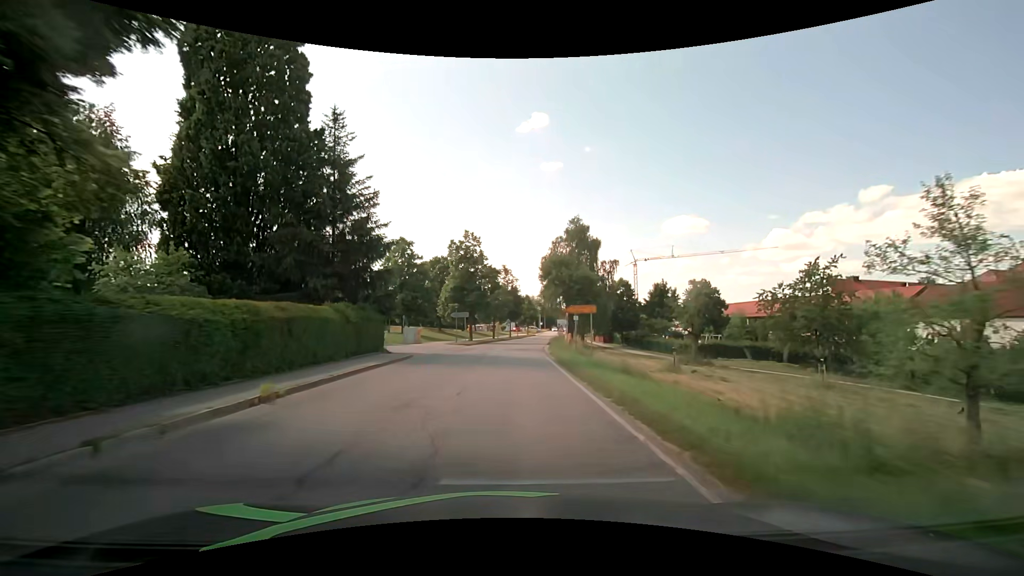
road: secondary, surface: asphalt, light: Day
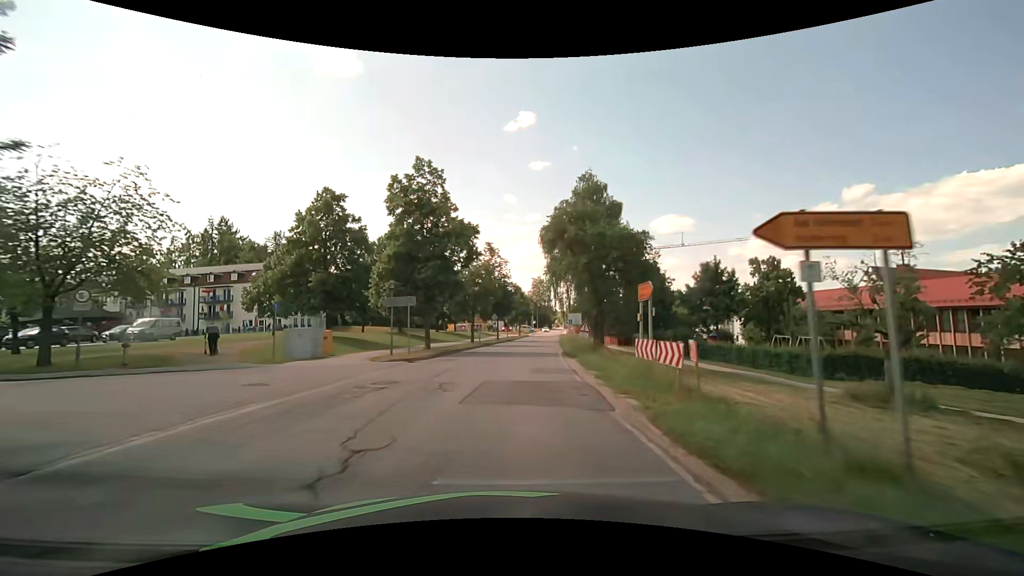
(+0.3, +22.9) m; +2°
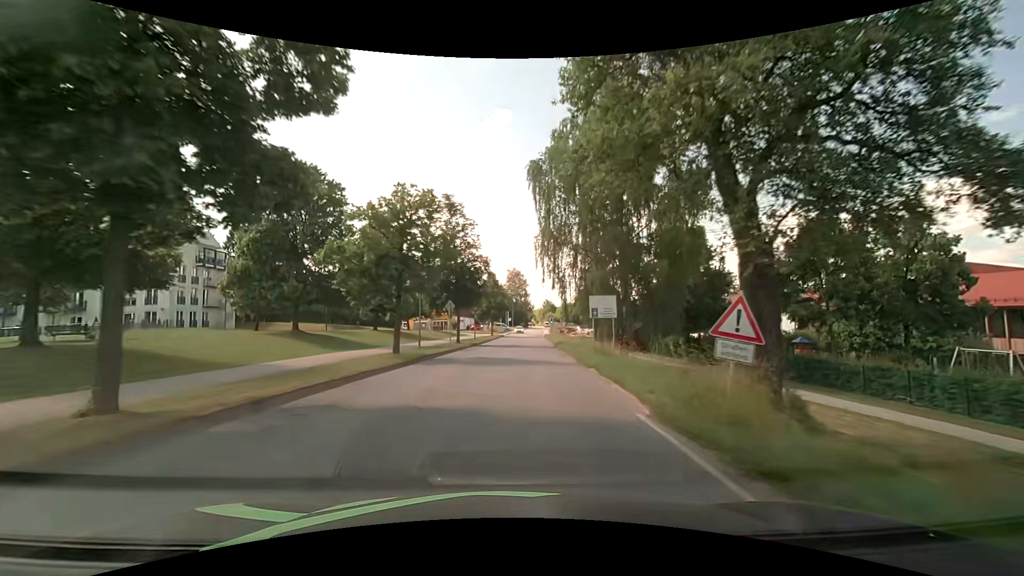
(+0.4, +23.0) m; +3°
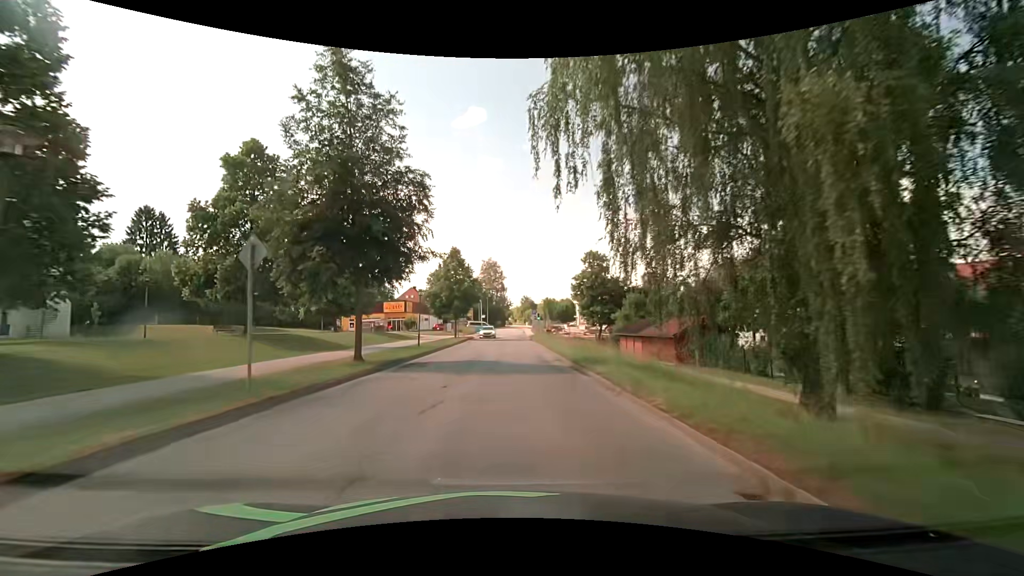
(+0.5, +23.0) m; +3°
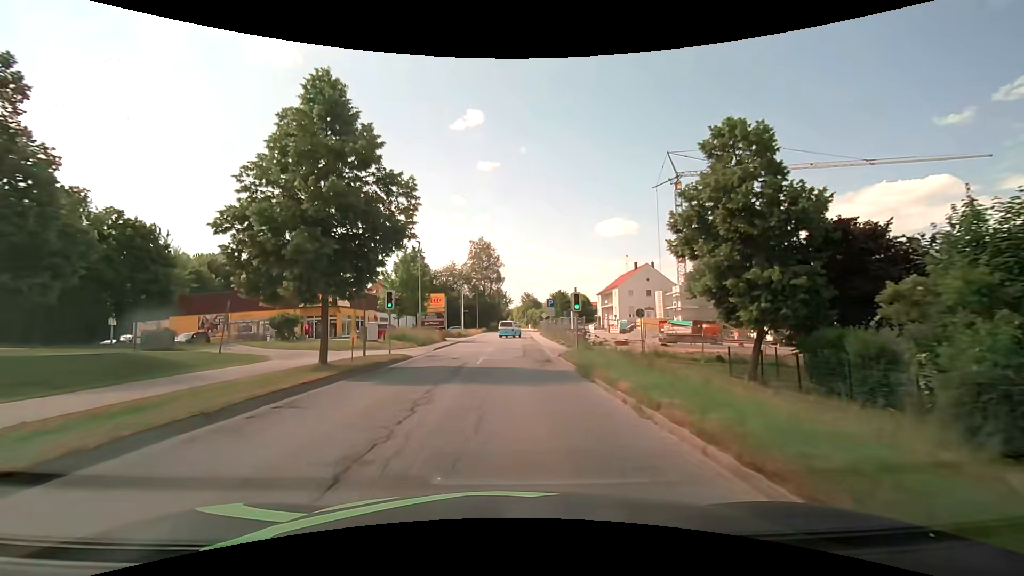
(+0.4, +38.2) m; 0°
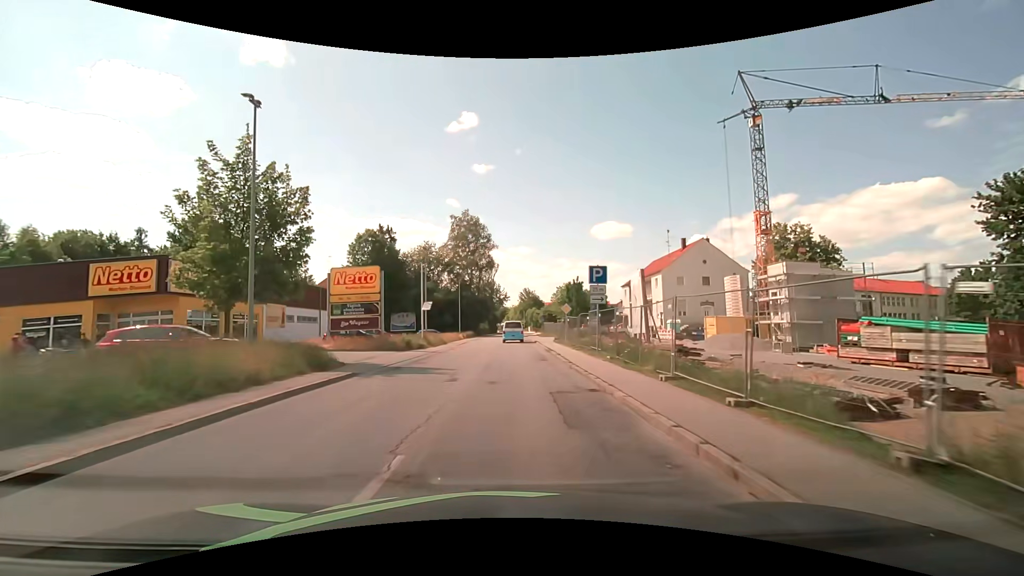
(0.0, +28.0) m; +1°
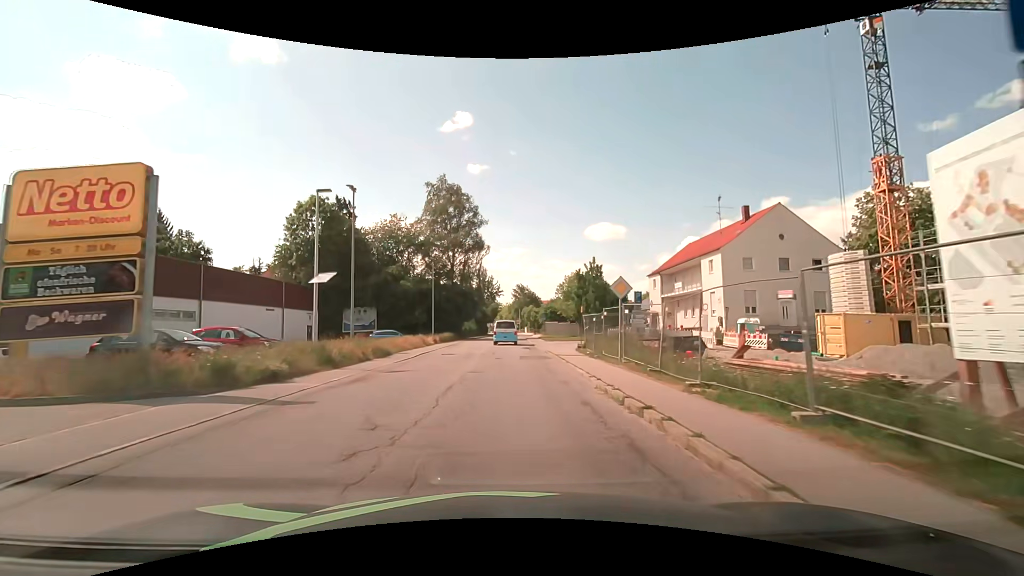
(-0.1, +19.3) m; 0°
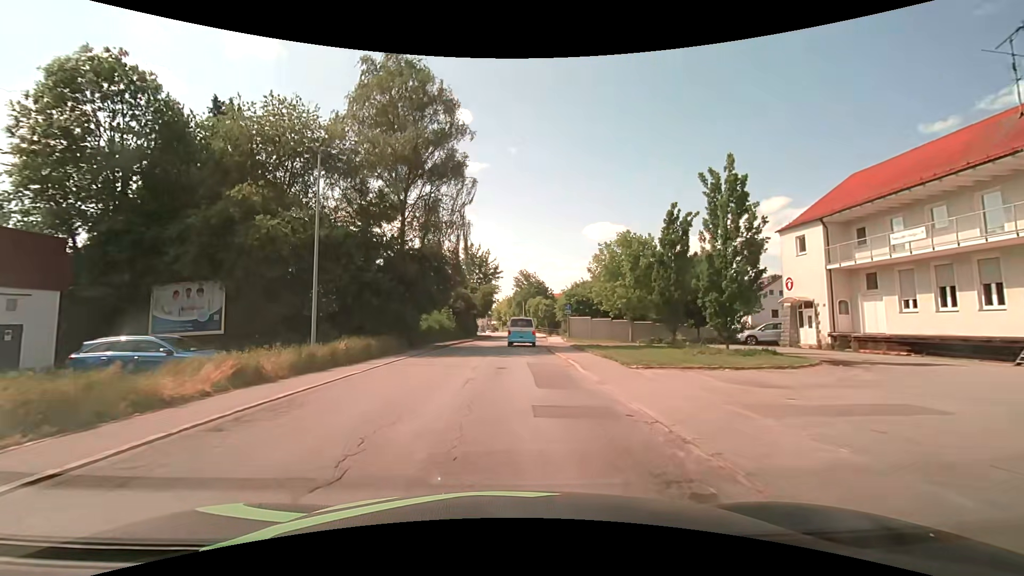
(-0.1, +30.9) m; +1°
(0, +10) (0, +20) (0, +30) (+1, +40) (+1, +50) (+2, +60) (+3, +70) (+9, +77) (+18, +82) (+27, +86) m
